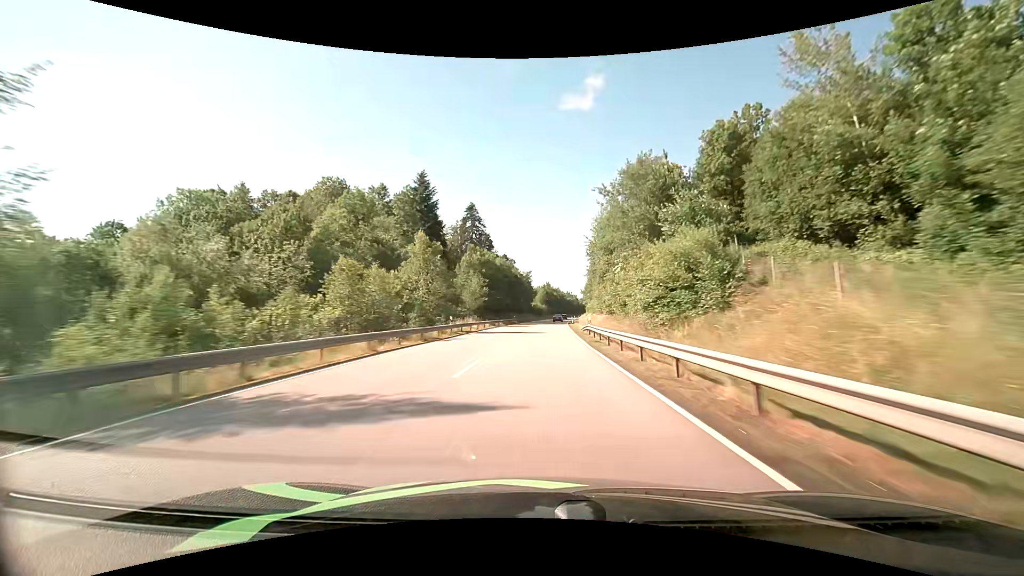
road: primary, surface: asphalt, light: Day
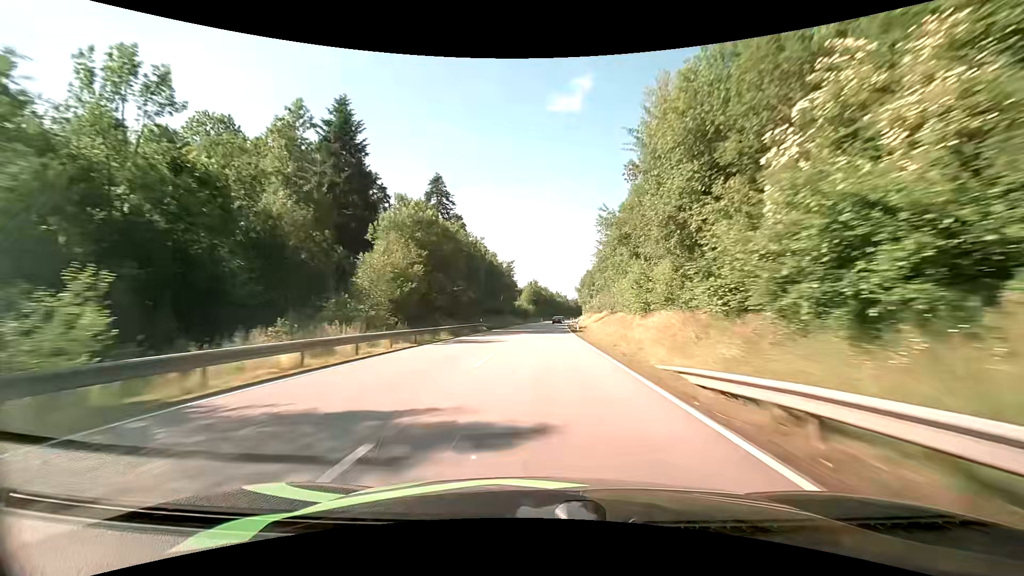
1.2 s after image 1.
(+0.4, +33.0) m; +1°
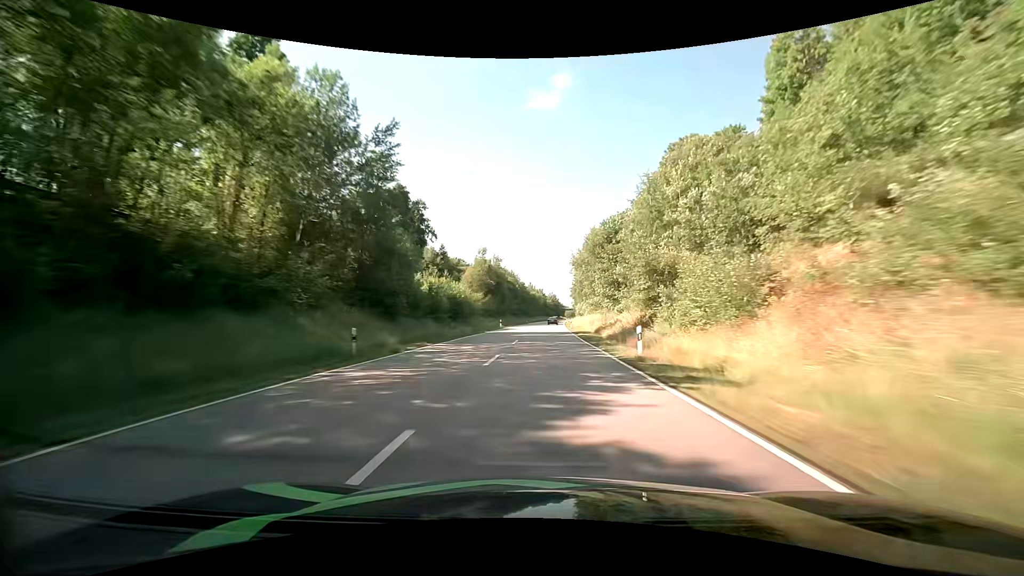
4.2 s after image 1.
(+2.2, +81.9) m; +3°
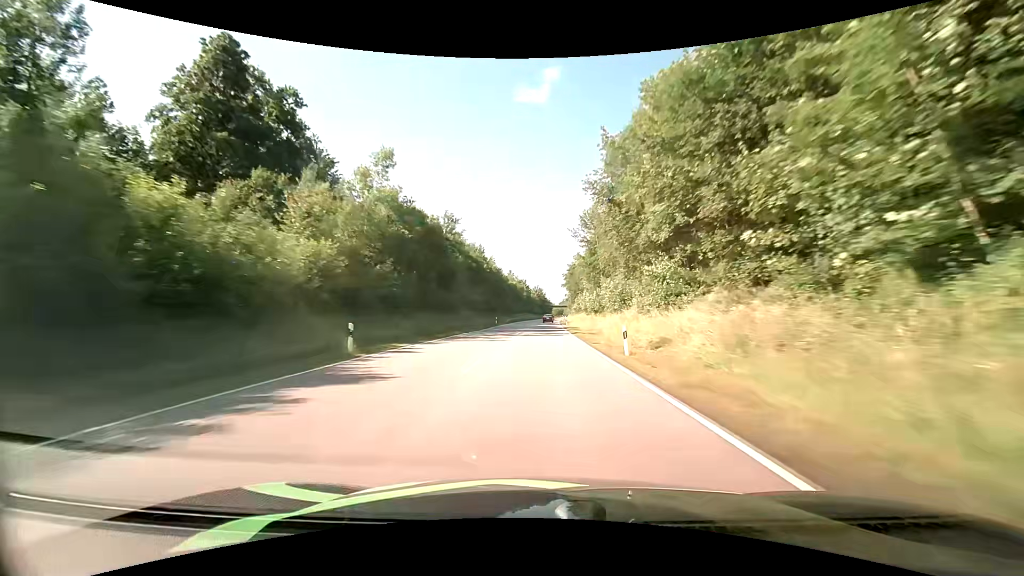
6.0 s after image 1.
(+1.2, +49.4) m; +2°
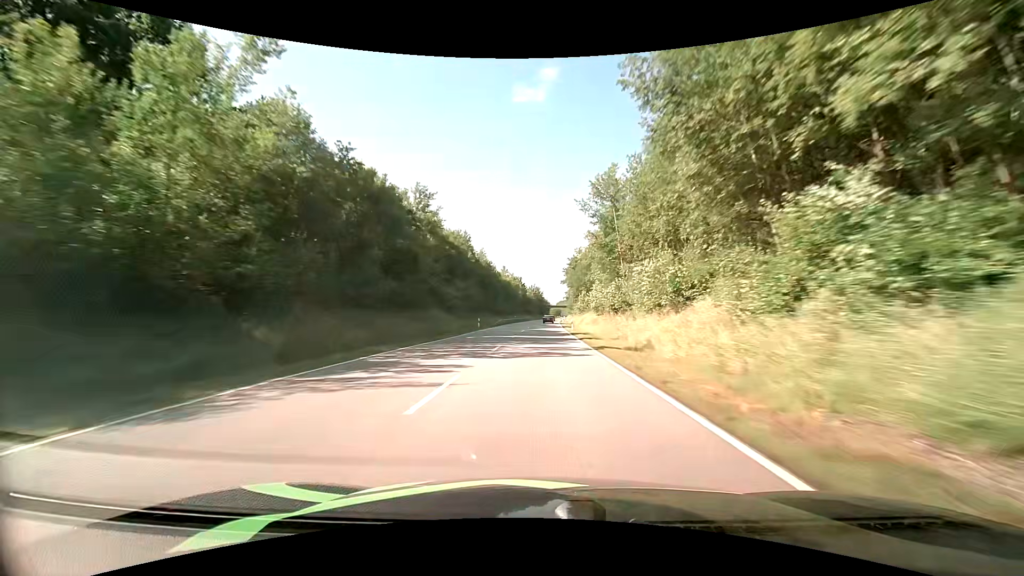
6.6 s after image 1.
(0.0, +16.4) m; +1°
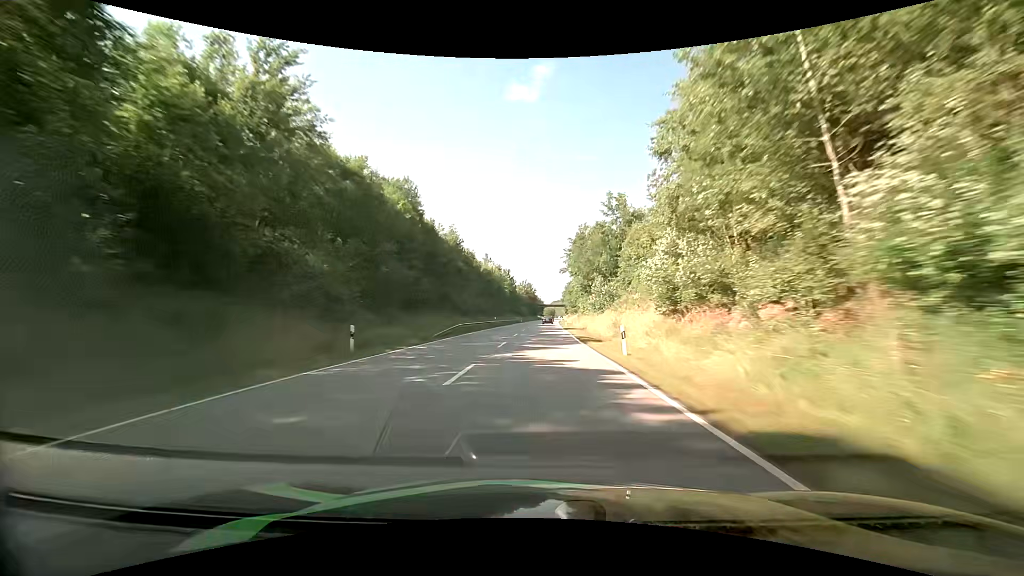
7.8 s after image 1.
(+0.1, +32.8) m; +1°
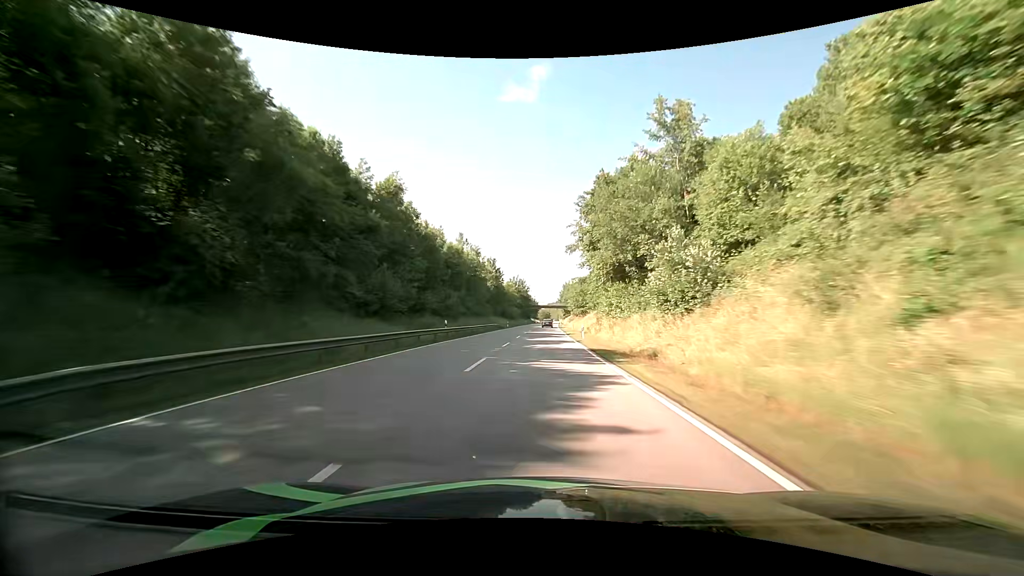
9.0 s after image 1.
(+0.1, +32.9) m; +1°
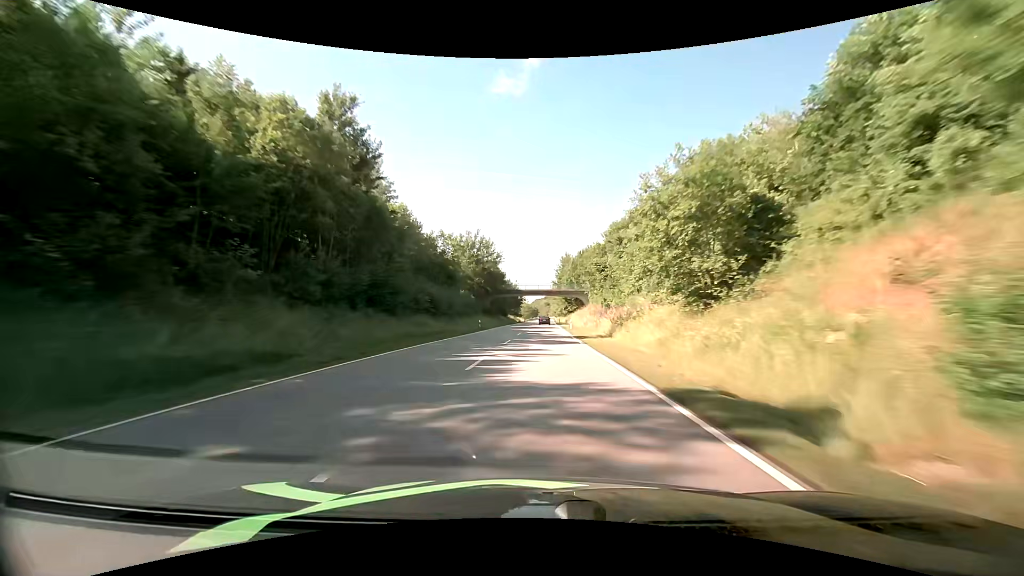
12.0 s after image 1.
(+1.0, +83.2) m; +1°
(0, +10) (0, +20) (0, +30) (0, +40) (0, +50) (+1, +60) (+1, +70) (+1, +80) (+1, +90) (+1, +100) m
